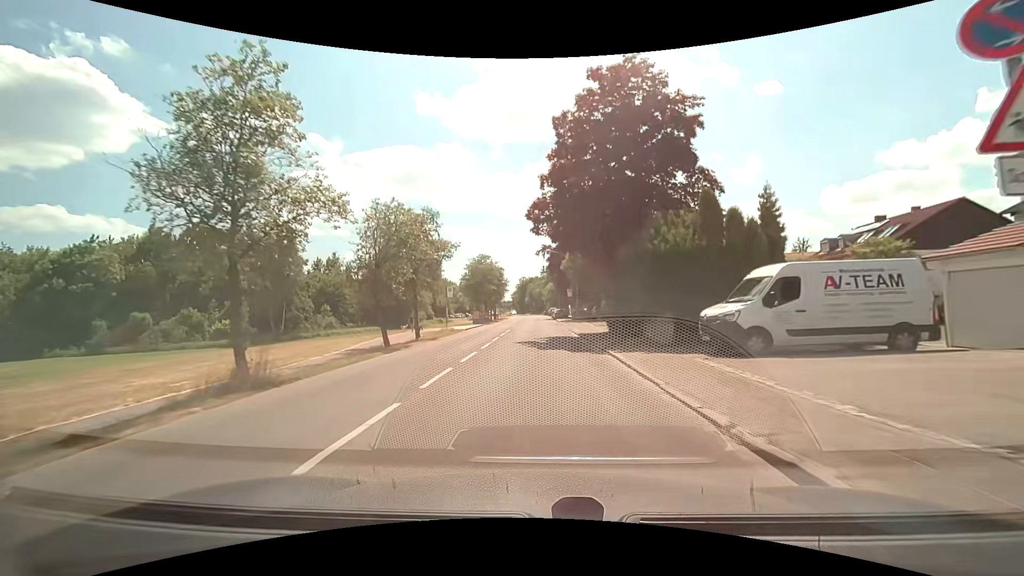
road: tertiary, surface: asphalt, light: Day
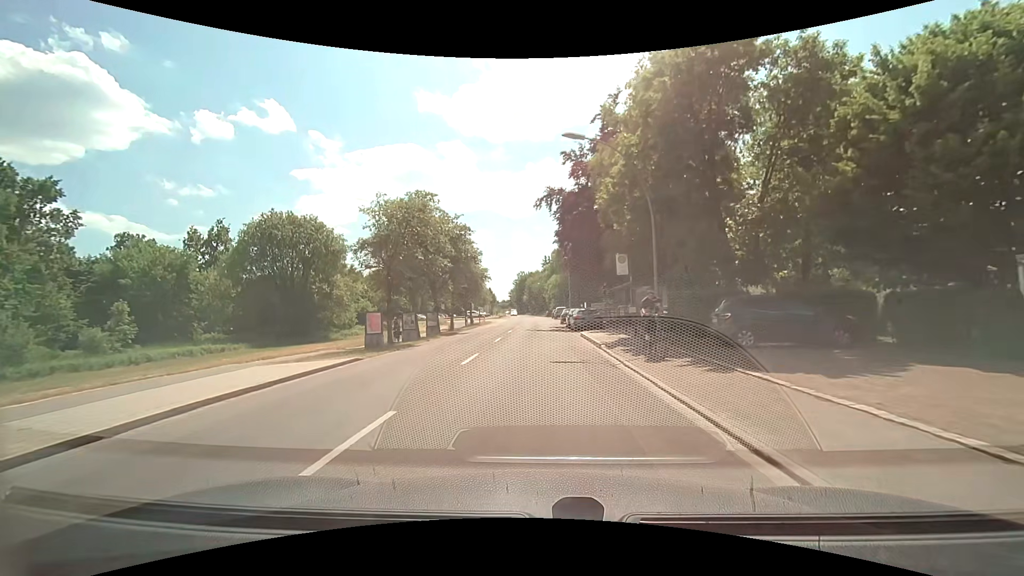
(-0.1, +36.1) m; 0°
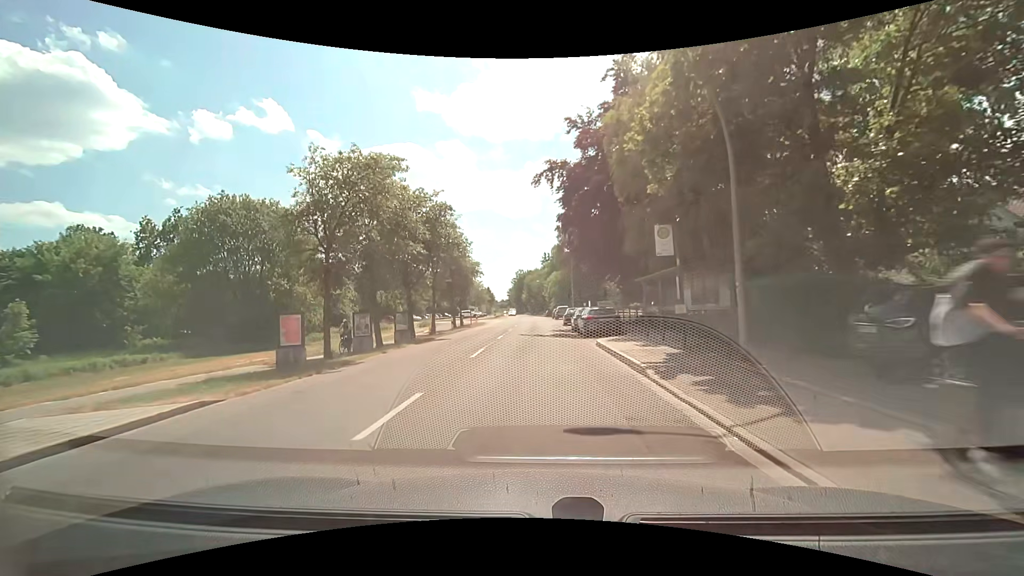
(0.0, +7.4) m; 0°
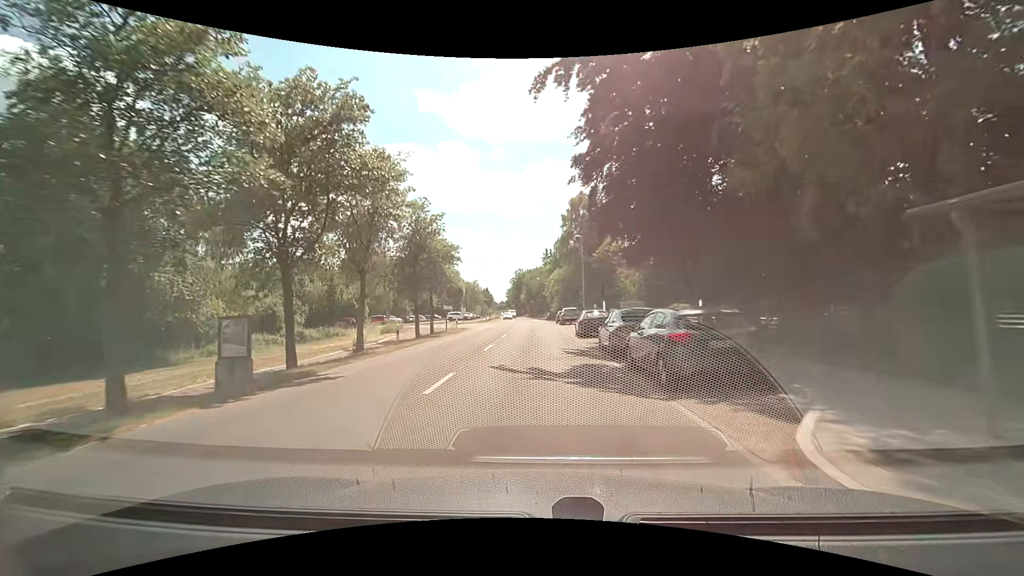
(-0.1, +14.8) m; 0°
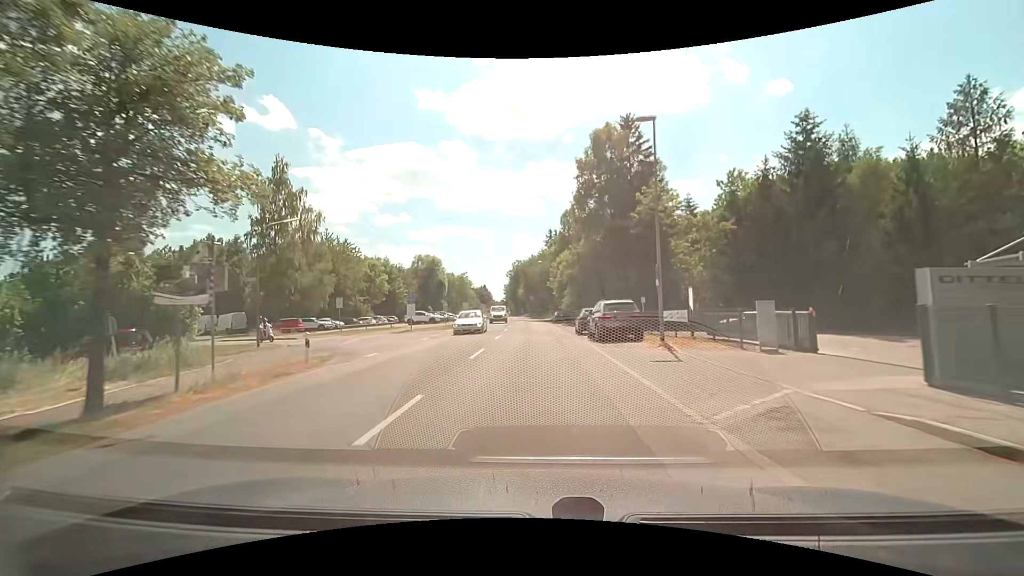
(-0.3, +29.9) m; -1°
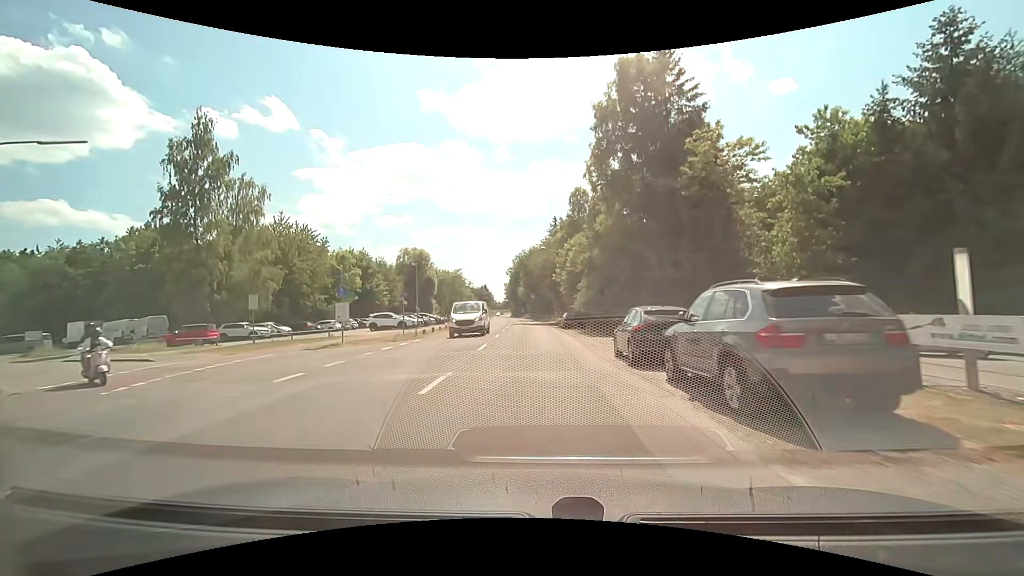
(0.0, +14.8) m; 0°
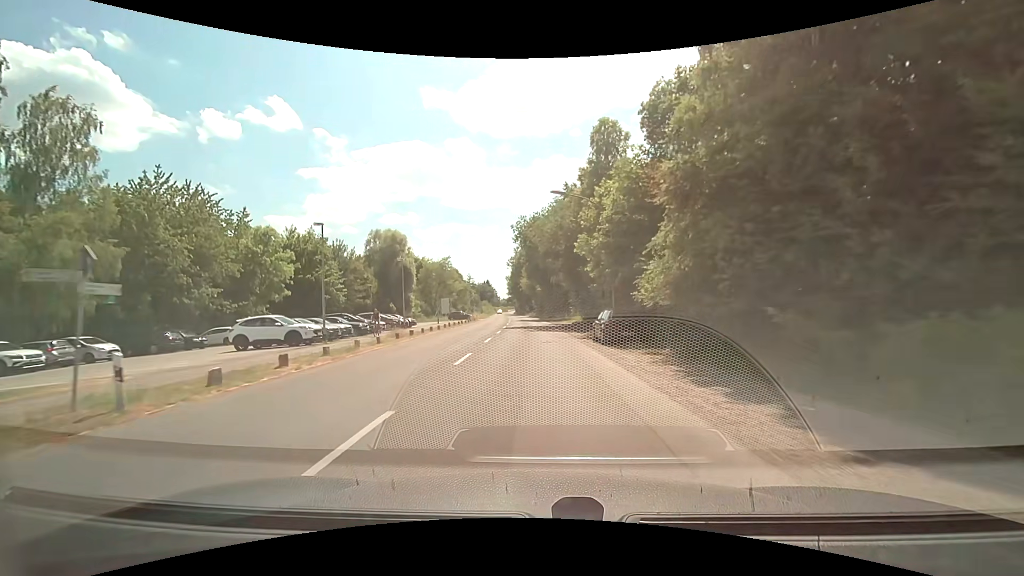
(-0.3, +22.1) m; -1°
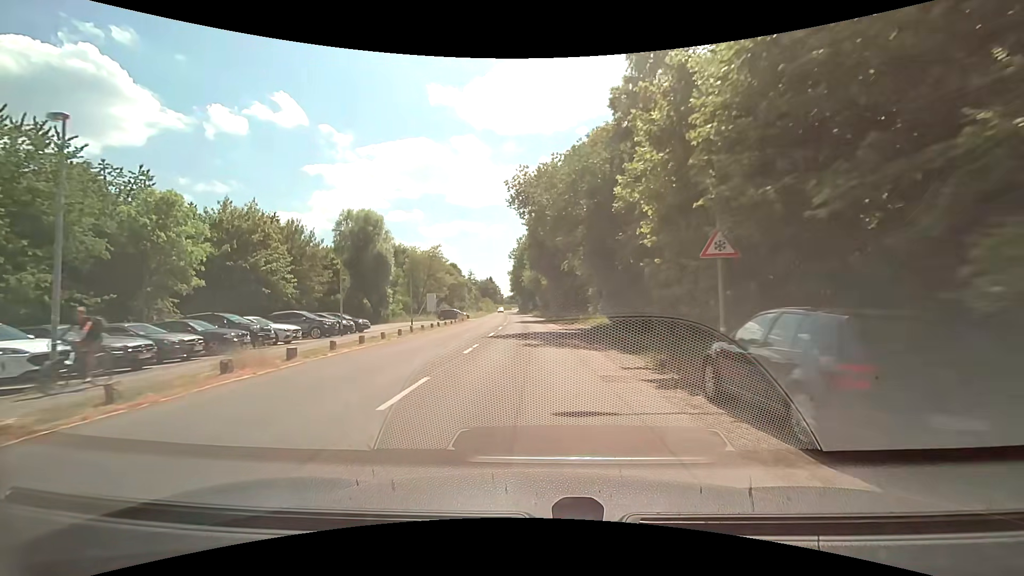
(-0.1, +14.7) m; -1°
(0, +10) (0, +20) (0, +30) (0, +40) (0, +50) (-1, +60) (-1, +70) (-2, +80) (-2, +90) (-3, +100) m
